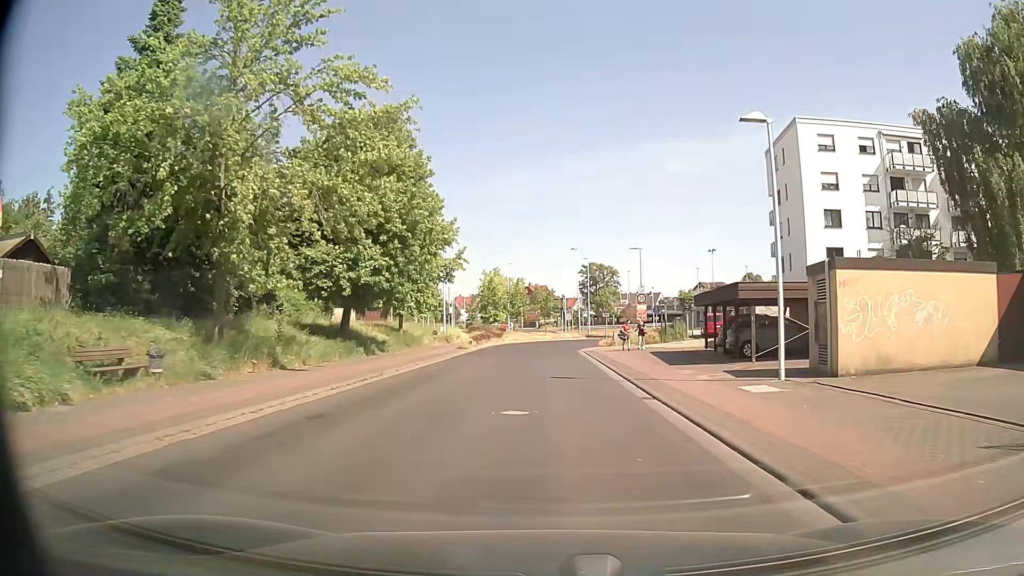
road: tertiary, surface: asphalt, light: Day
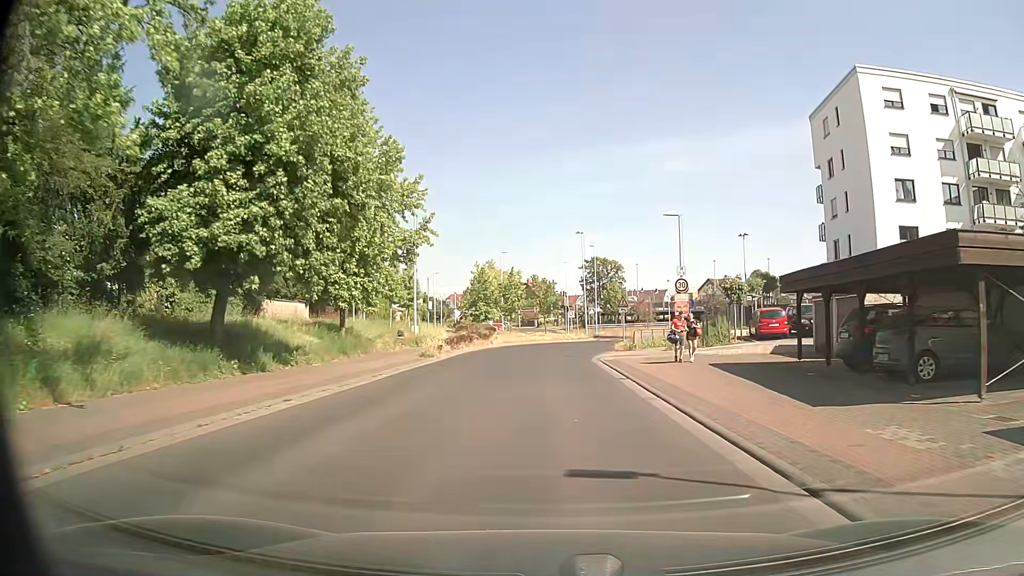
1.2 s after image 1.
(0.0, +12.1) m; 0°
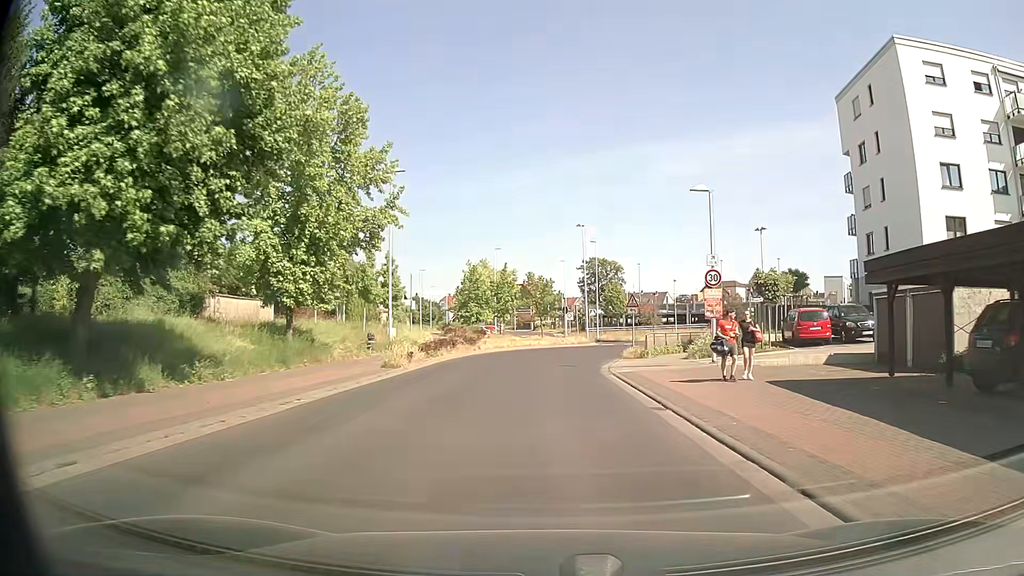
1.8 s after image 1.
(0.0, +6.0) m; +1°
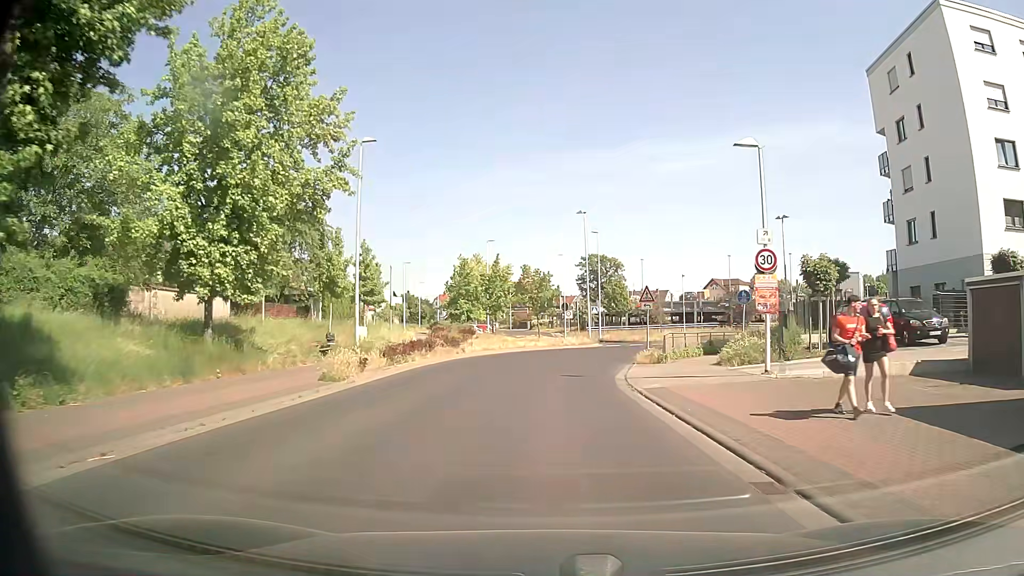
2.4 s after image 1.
(0.0, +6.0) m; +1°
